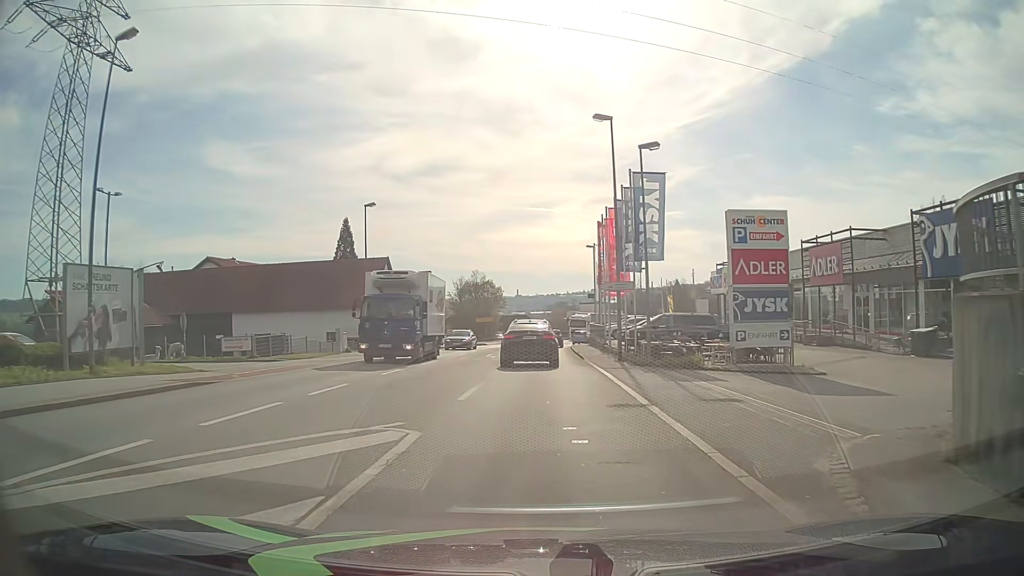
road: tertiary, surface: asphalt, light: Day
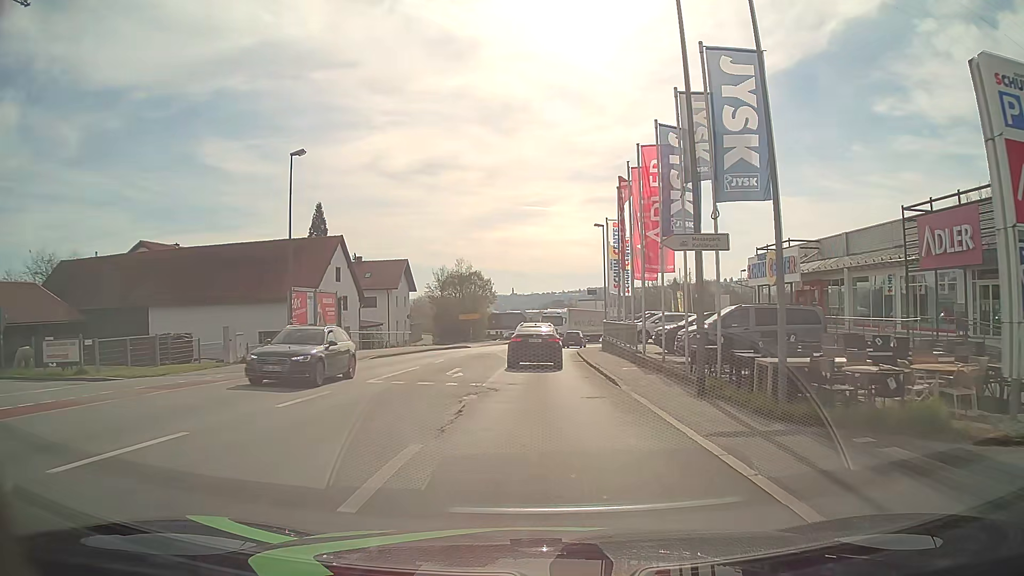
(0.0, +14.2) m; 0°
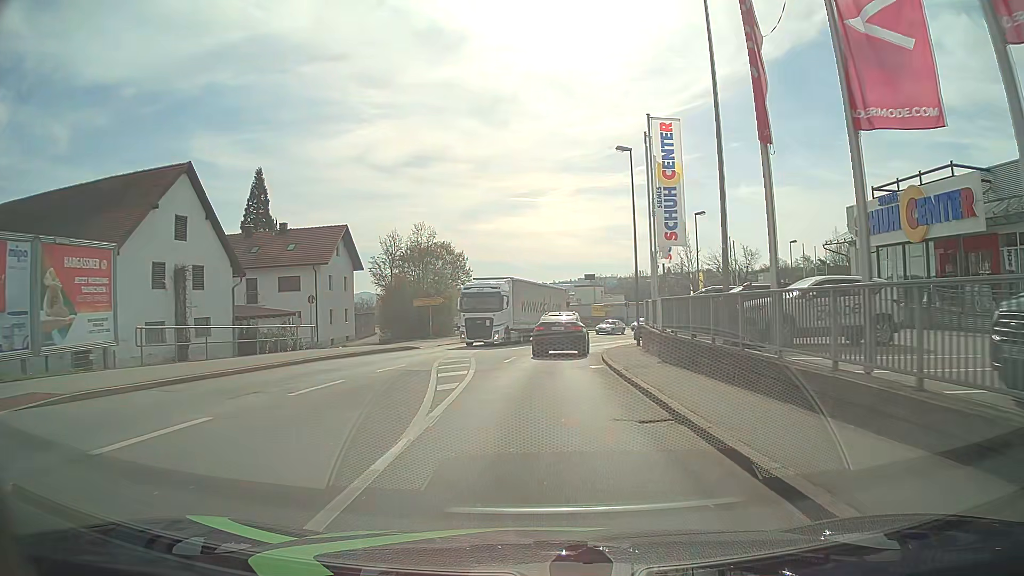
(+0.3, +22.0) m; 0°
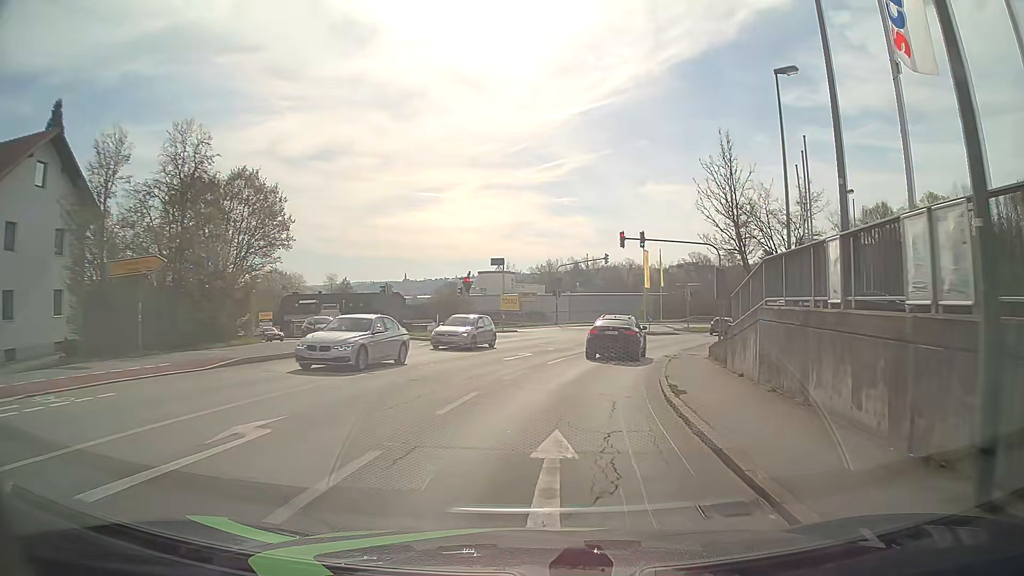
(+1.6, +30.3) m; +9°
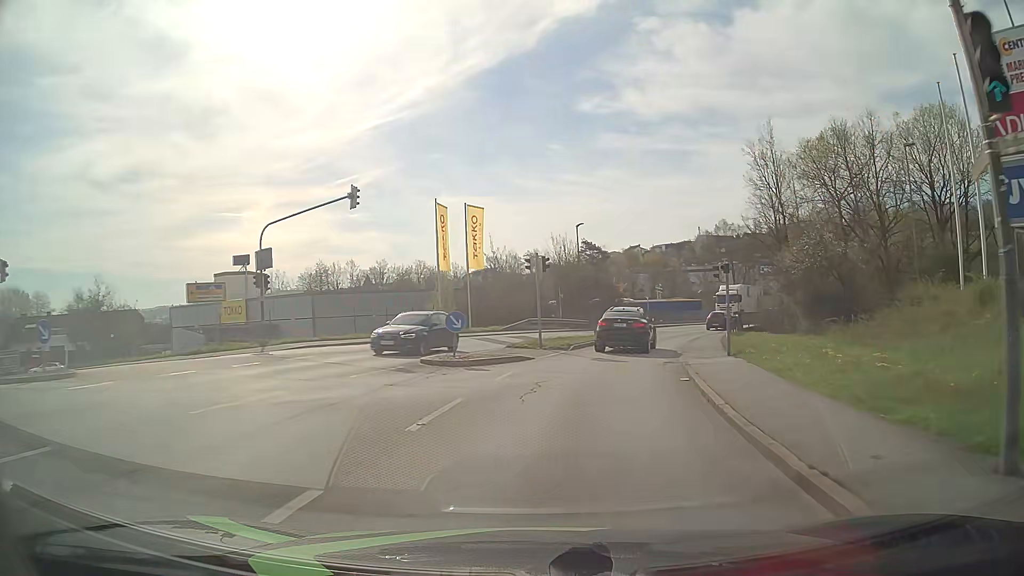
(+4.7, +32.1) m; +18°
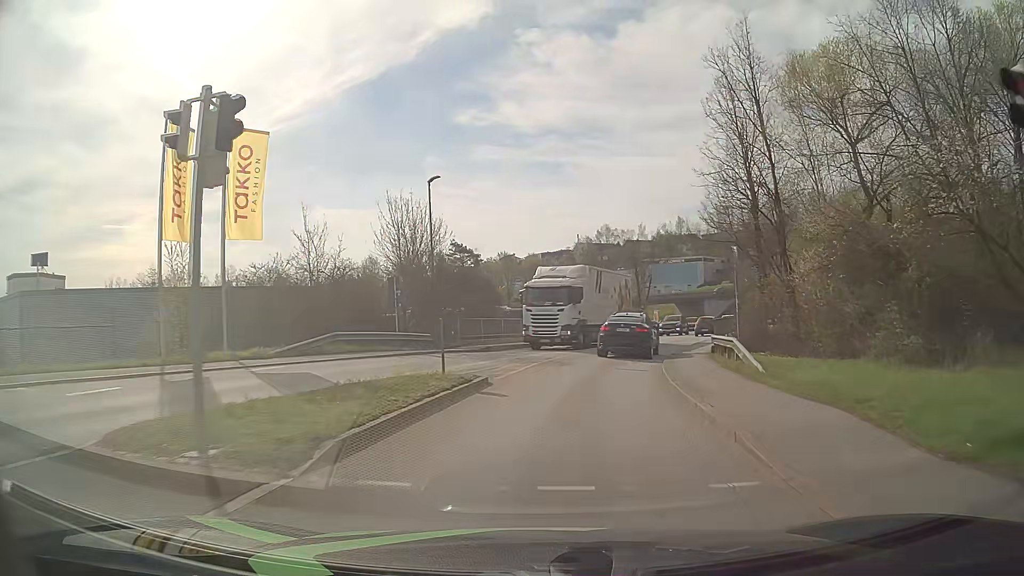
(+1.6, +19.7) m; +10°
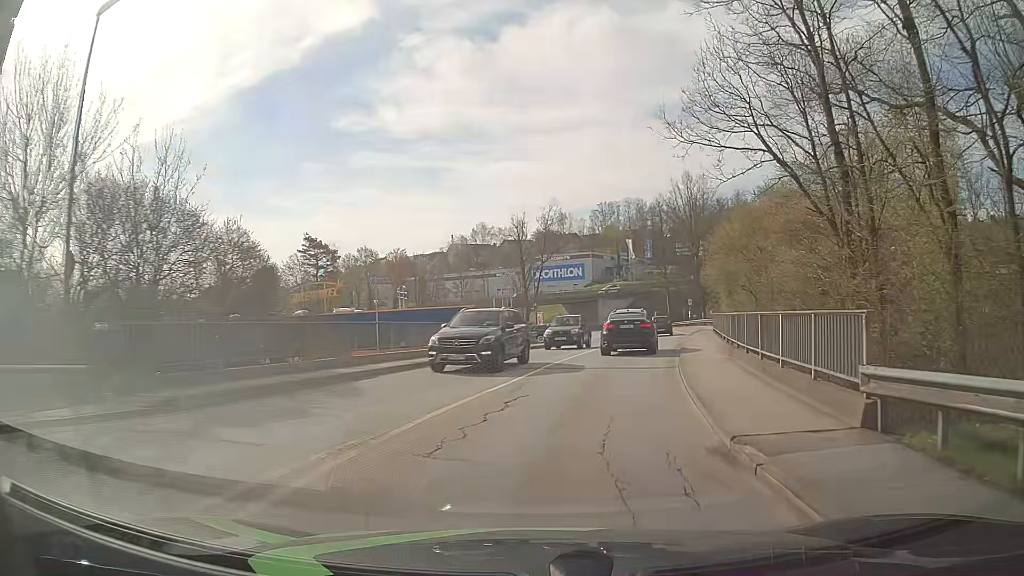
(+1.6, +19.2) m; +11°
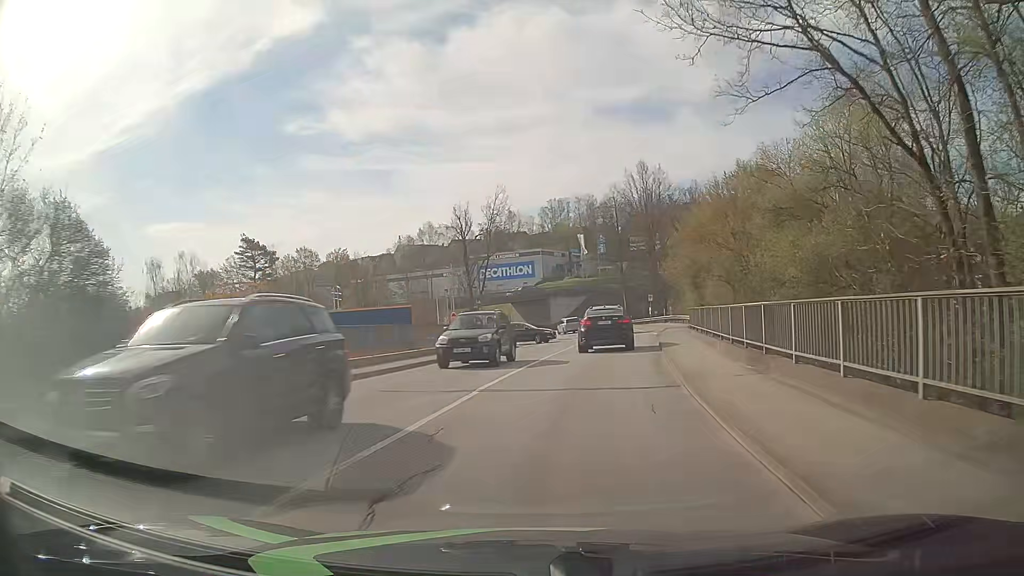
(+0.2, +6.2) m; +4°
(0, +10) (+2, +20) (+3, +30) (+5, +40) (+5, +50) (+6, +60) (+5, +70) (+3, +80) (+1, +89) (-2, +99) m
